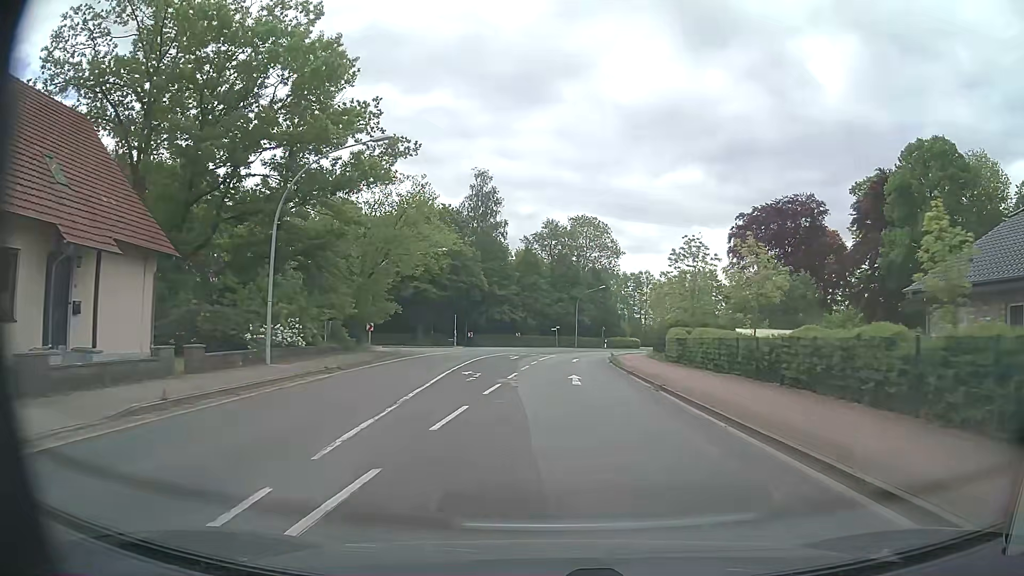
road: secondary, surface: asphalt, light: Day
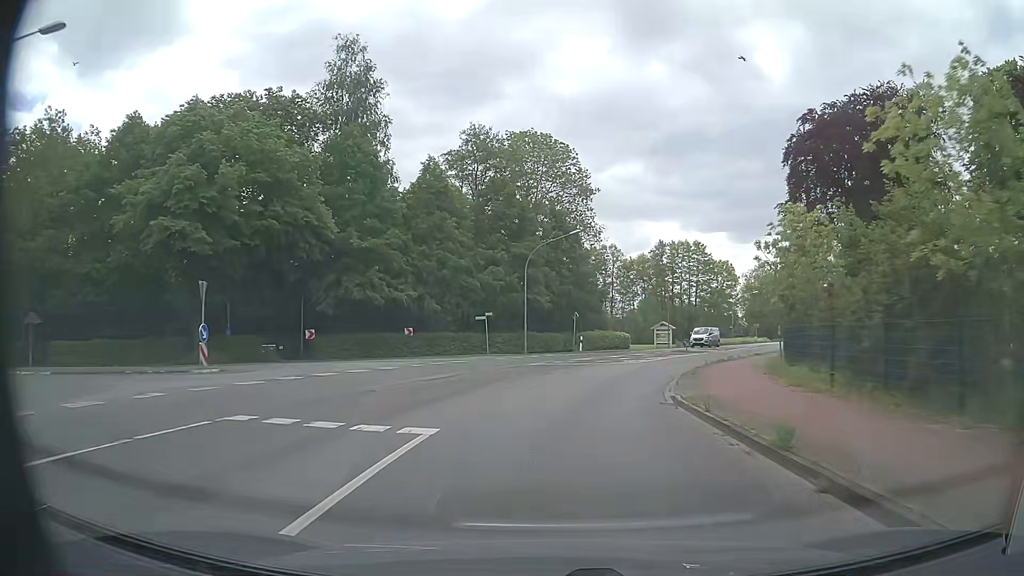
(+1.2, +40.2) m; +5°
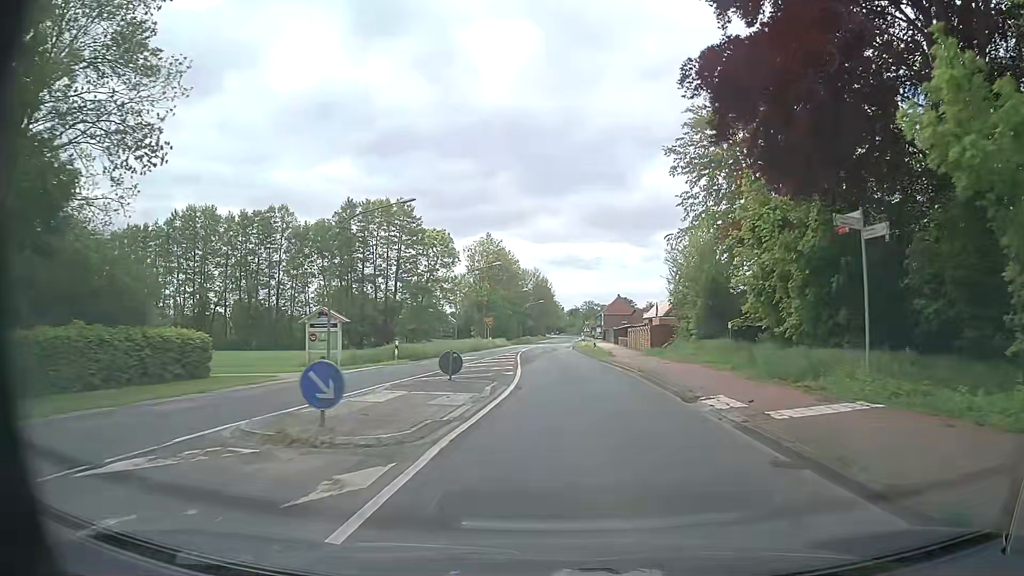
(+8.0, +38.8) m; +25°
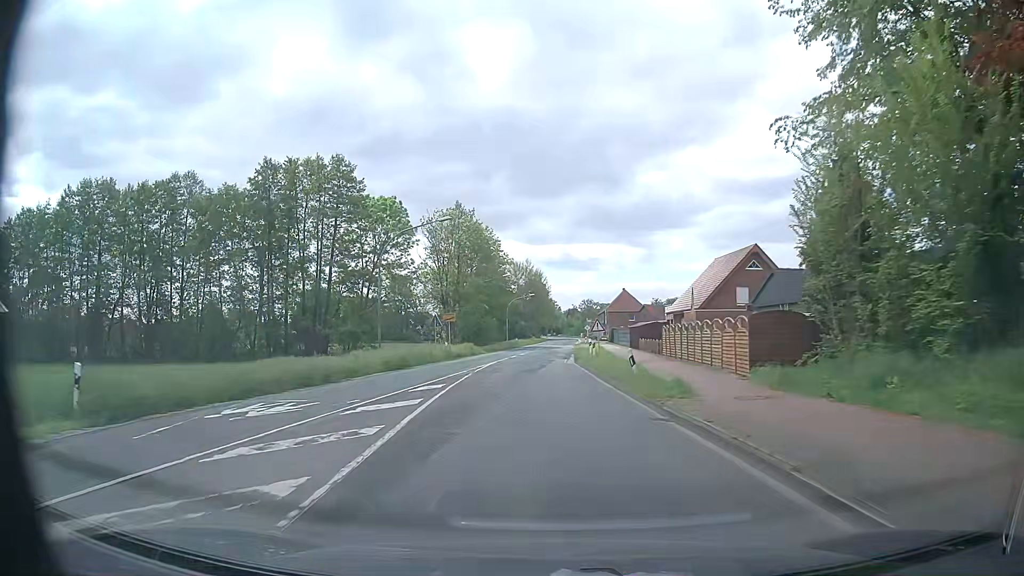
(+0.7, +24.2) m; +2°
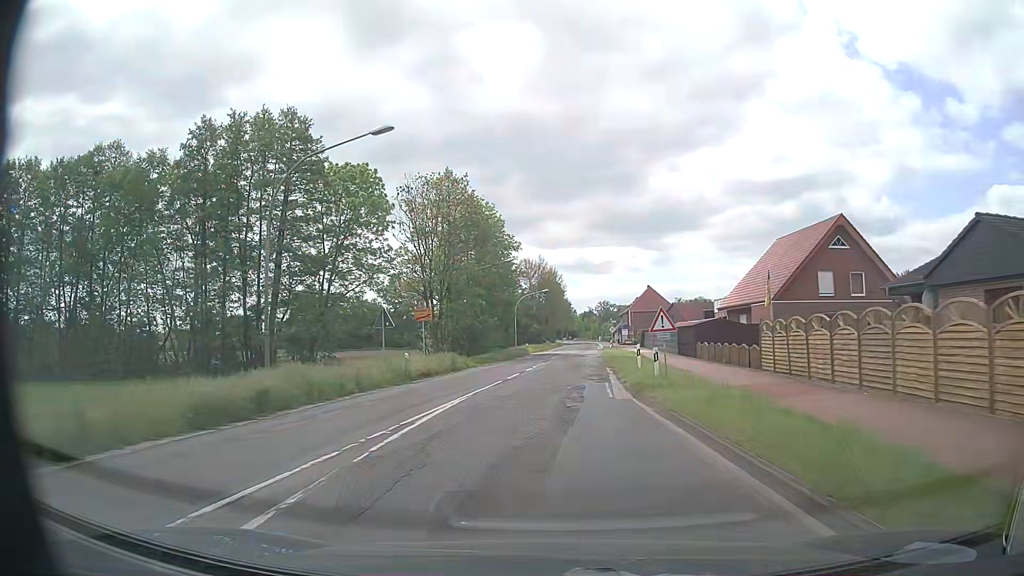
(-0.6, +16.5) m; -3°
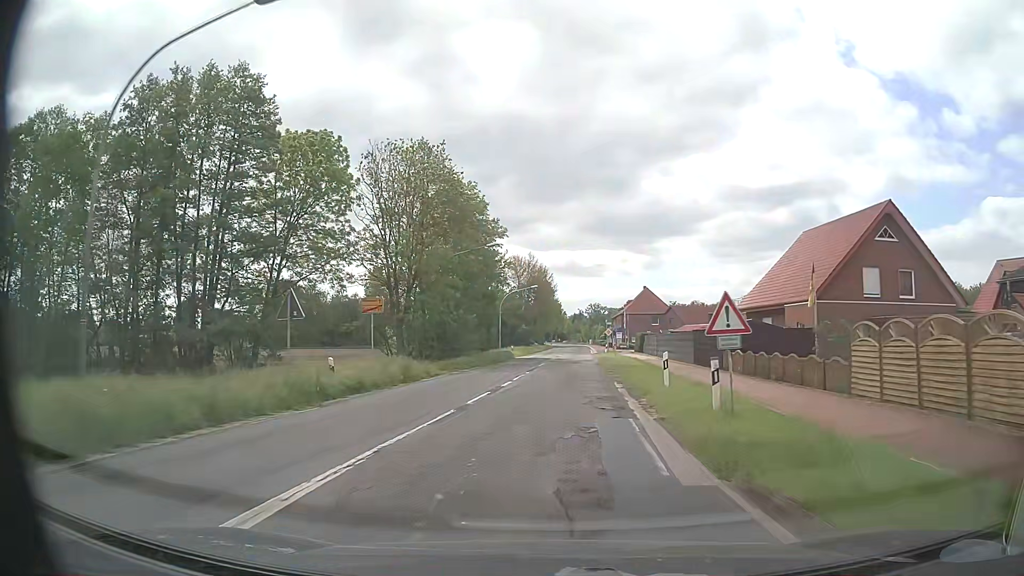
(+0.1, +8.5) m; +1°
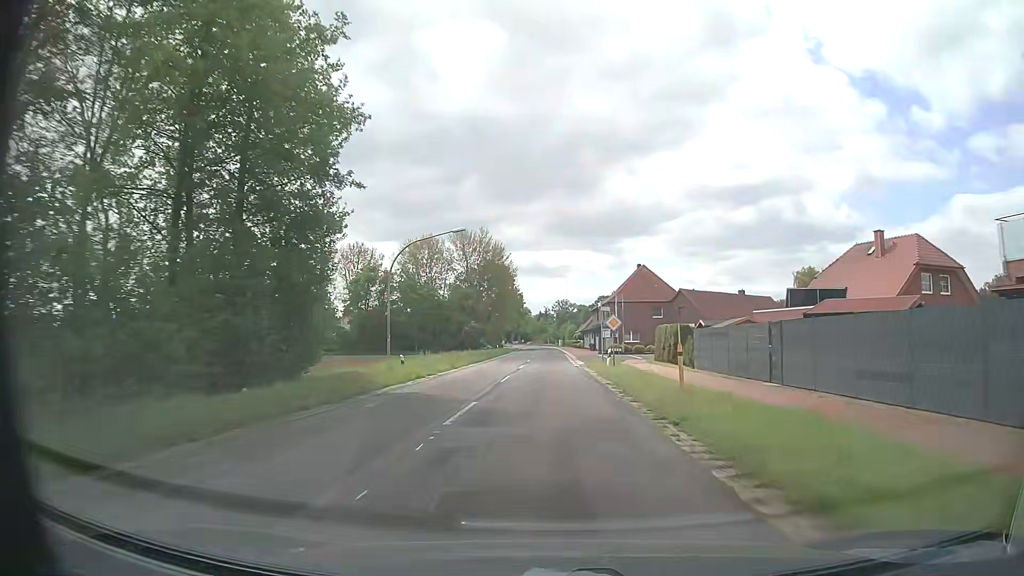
(+1.4, +36.9) m; +3°
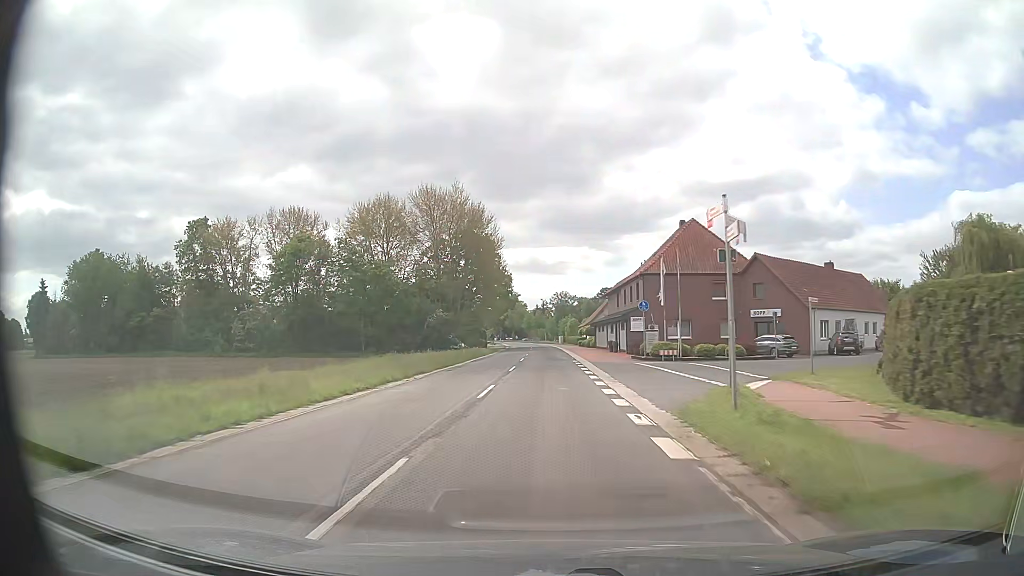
(+0.1, +31.3) m; 0°
(0, +10) (0, +20) (0, +30) (0, +40) (0, +50) (0, +60) (0, +70) (-1, +80) (-1, +90) (-1, +100) m
